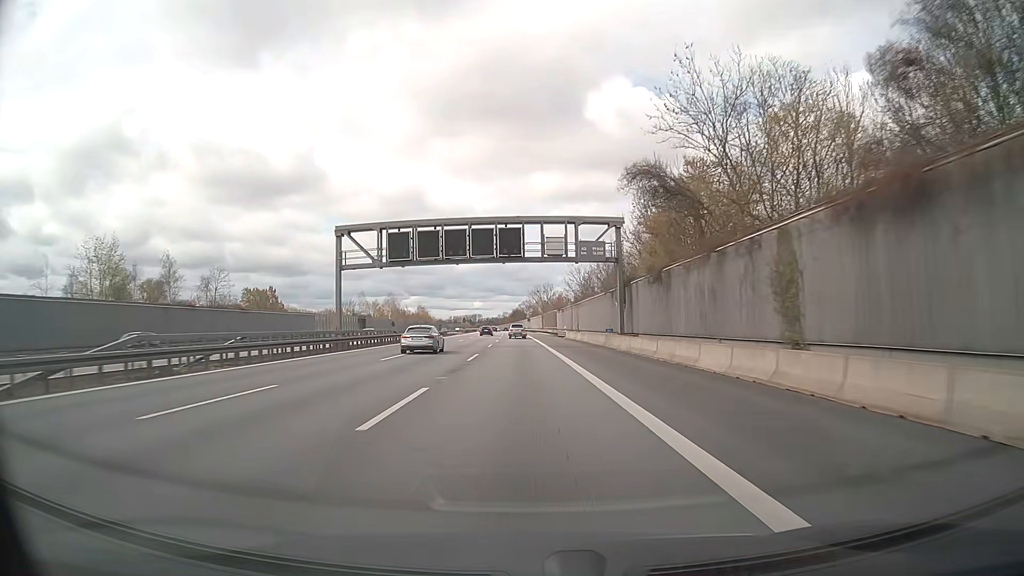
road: motorway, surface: asphalt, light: Day
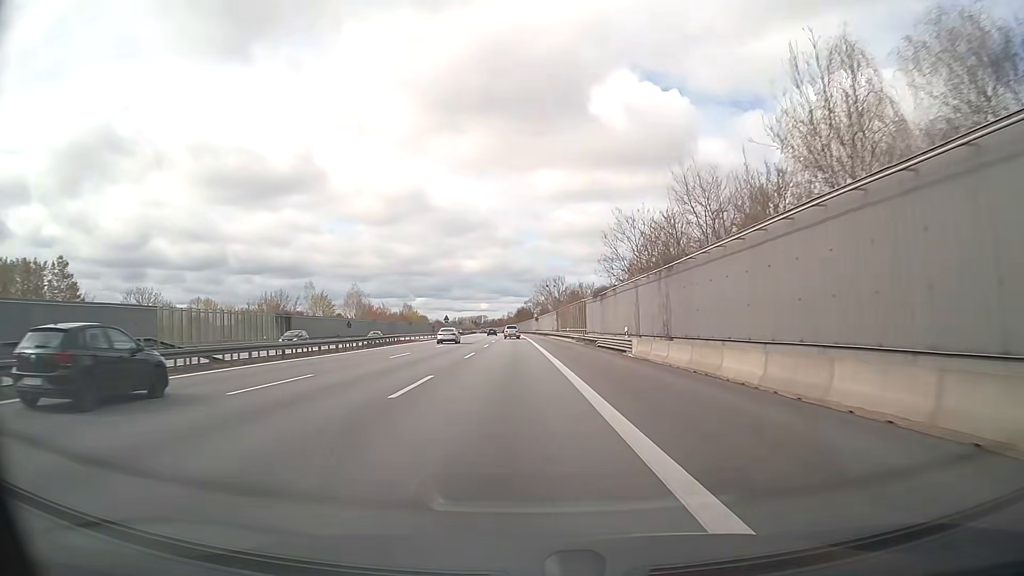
(-0.1, +49.9) m; 0°
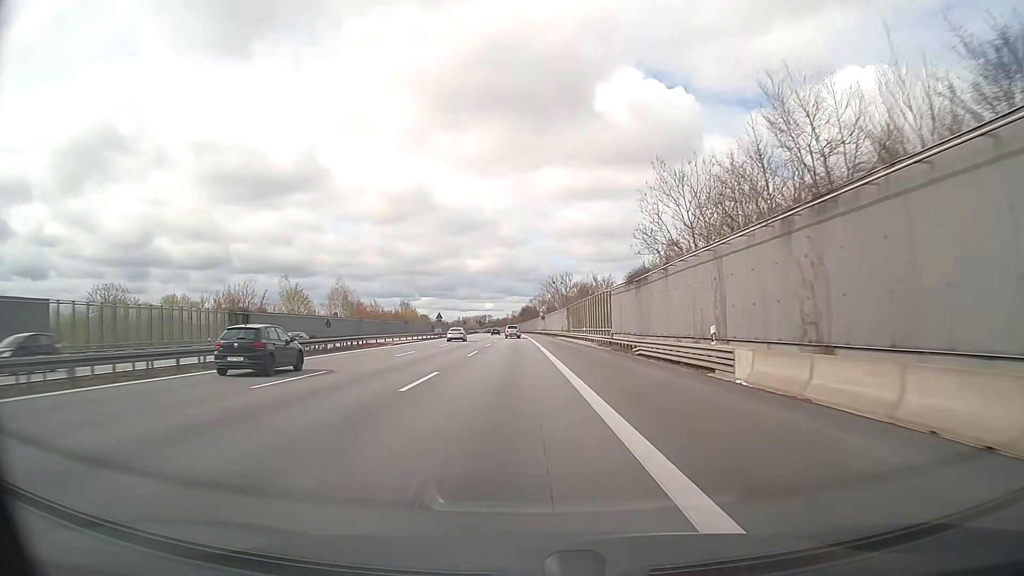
(-0.2, +16.6) m; -1°
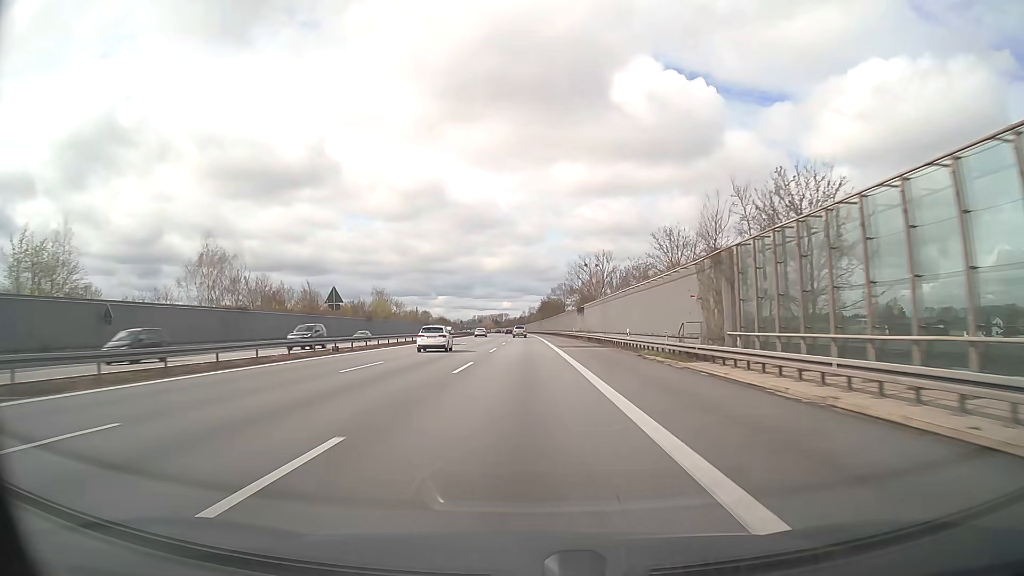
(-1.0, +66.5) m; -2°
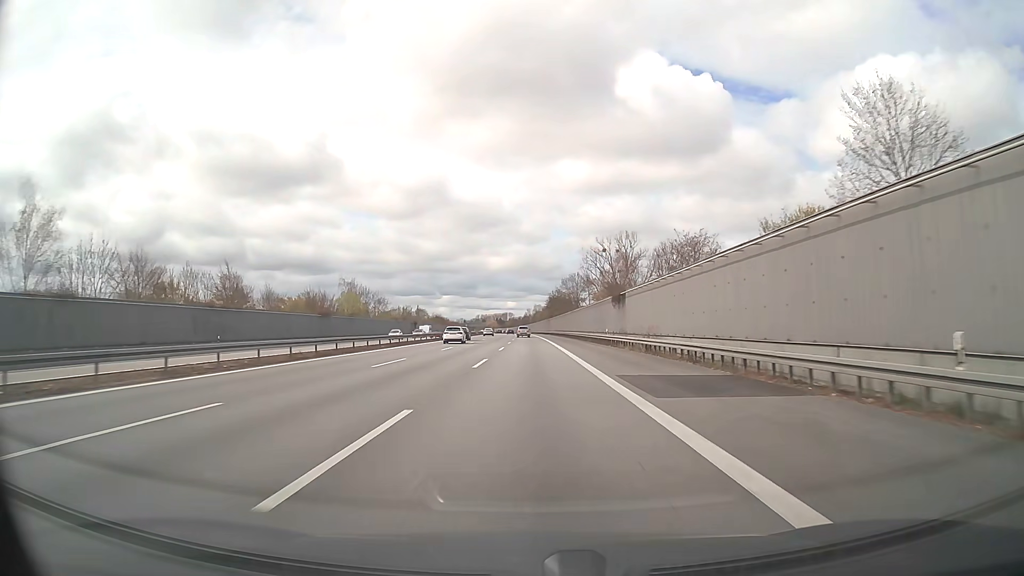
(-0.1, +33.2) m; -1°
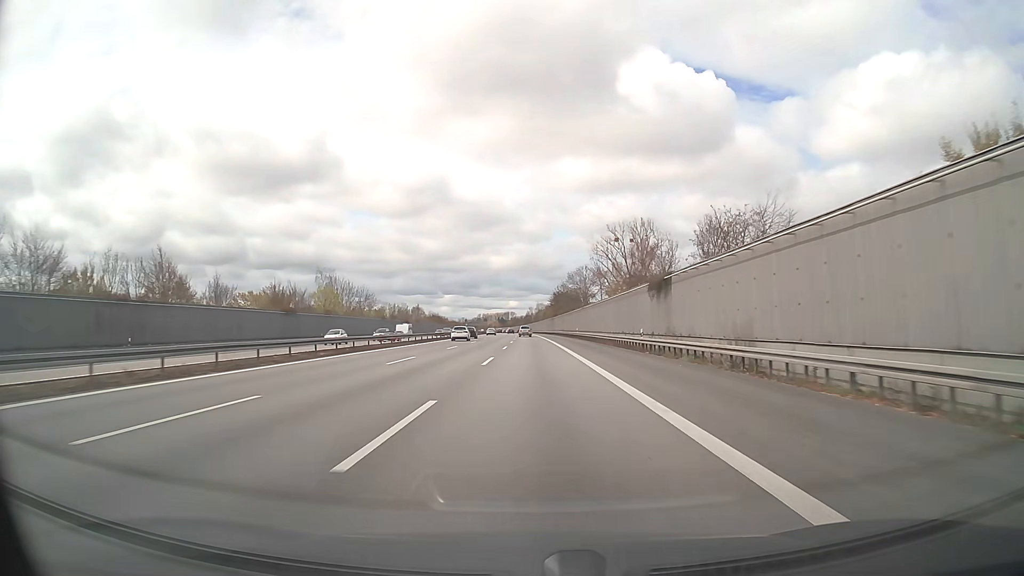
(0.0, +16.6) m; 0°
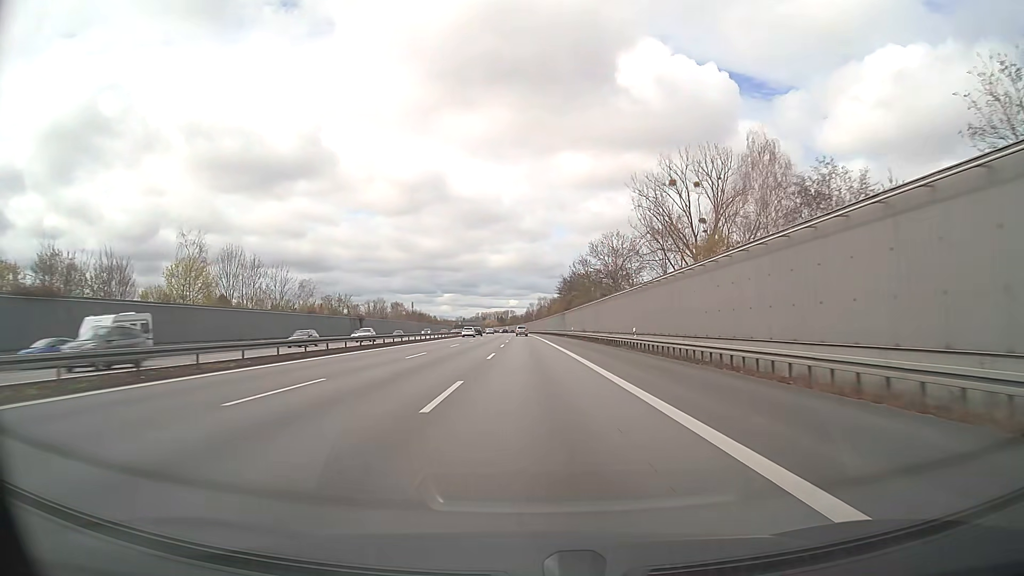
(-0.1, +49.9) m; 0°
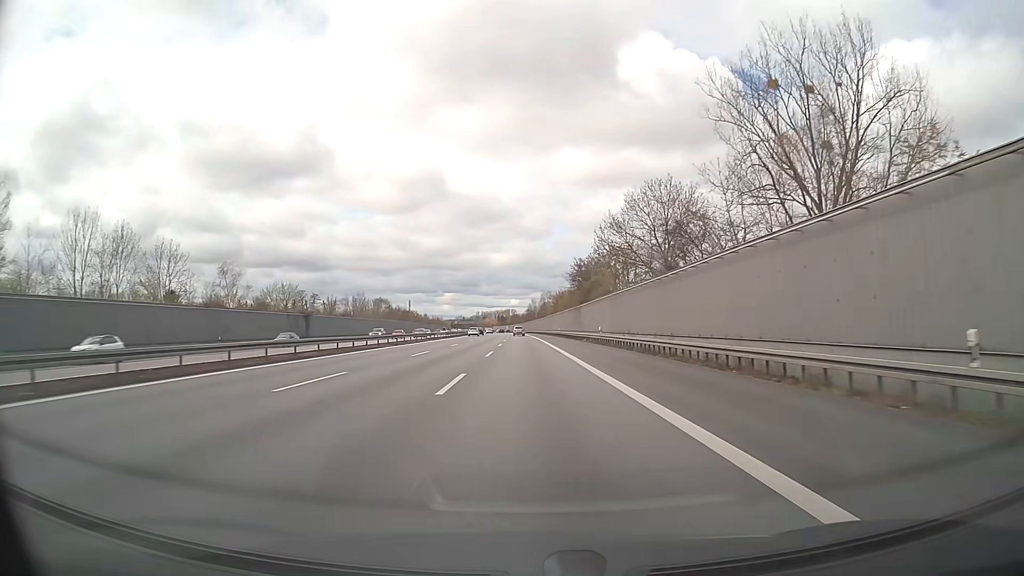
(0.0, +33.3) m; 0°
(0, +10) (0, +20) (0, +30) (0, +40) (0, +50) (0, +60) (0, +70) (-1, +80) (-1, +90) (-1, +100) m
